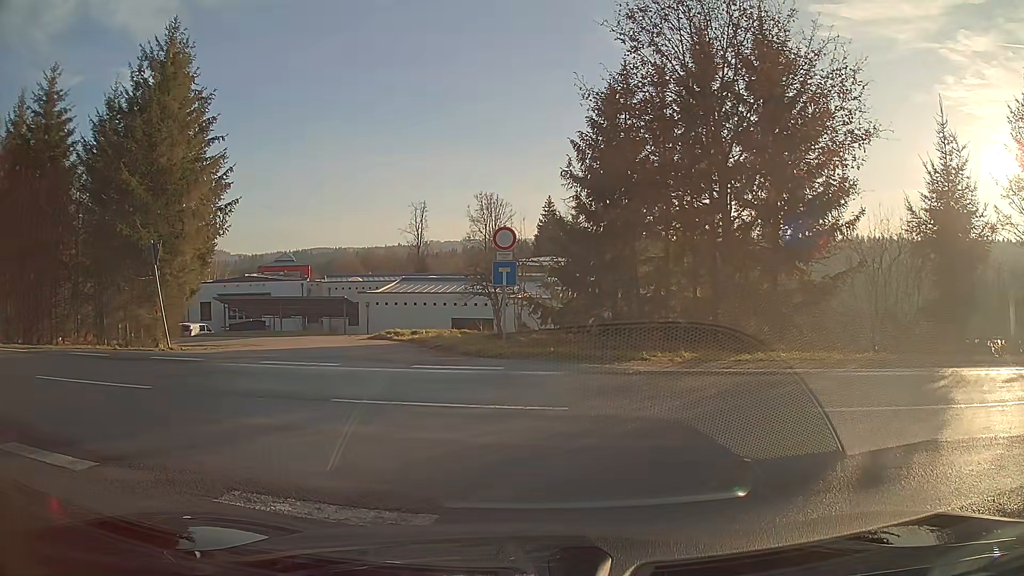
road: unclassified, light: Day
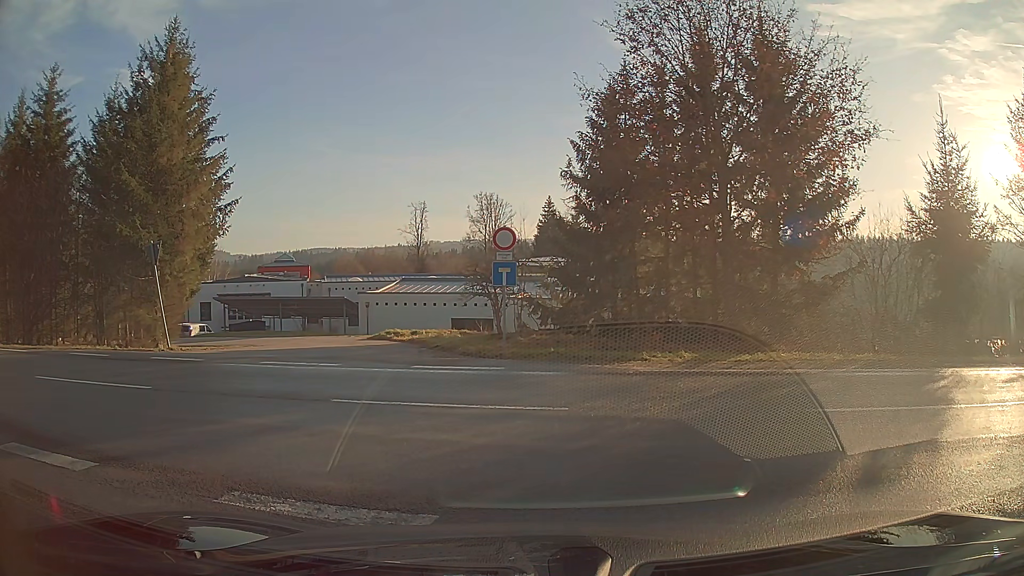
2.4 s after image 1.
(0.0, +0.1) m; 0°
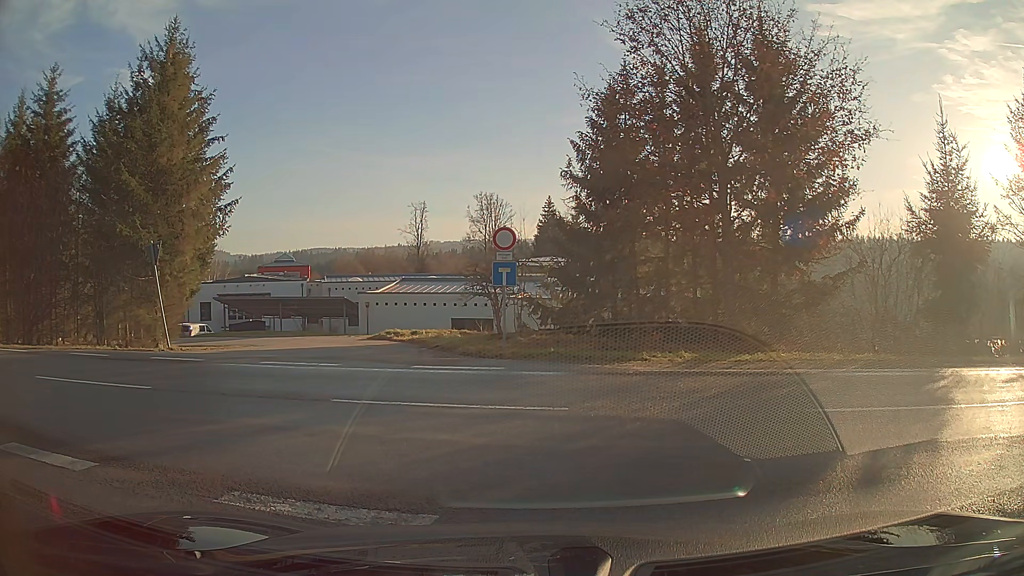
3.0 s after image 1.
(0.0, 0.0) m; 0°
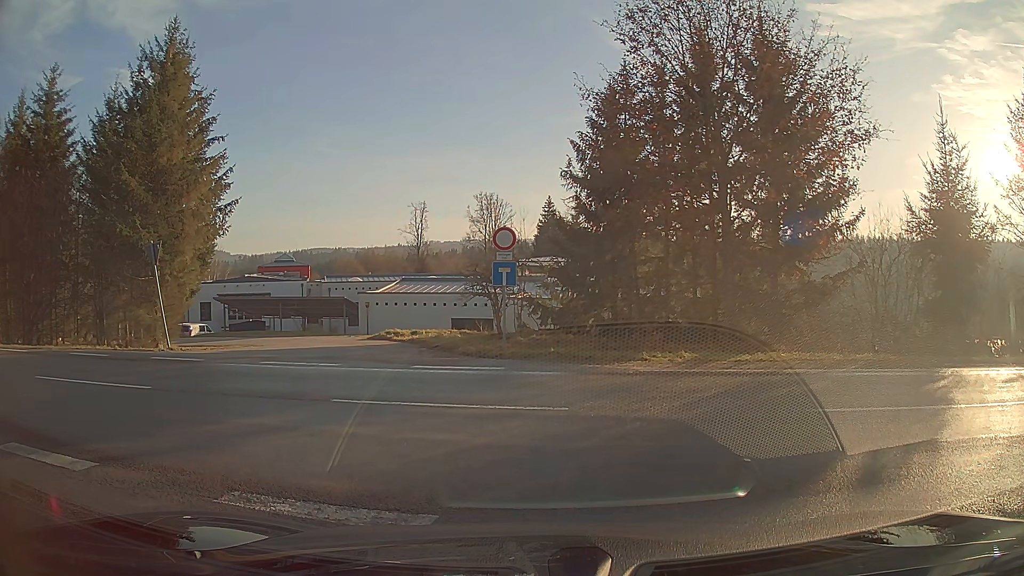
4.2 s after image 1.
(0.0, 0.0) m; 0°
(-5, +8) (-13, +13) (-23, +15) (-33, +17) (-43, +19) (-53, +21) (-63, +22) (-72, +24) (-82, +25) (-92, +27) m
